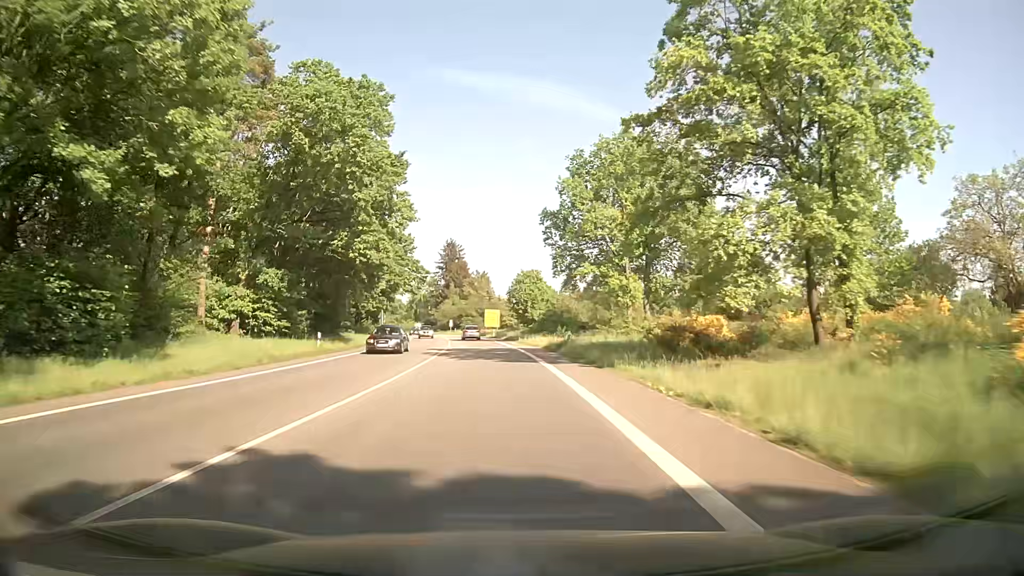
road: primary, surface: asphalt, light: Day
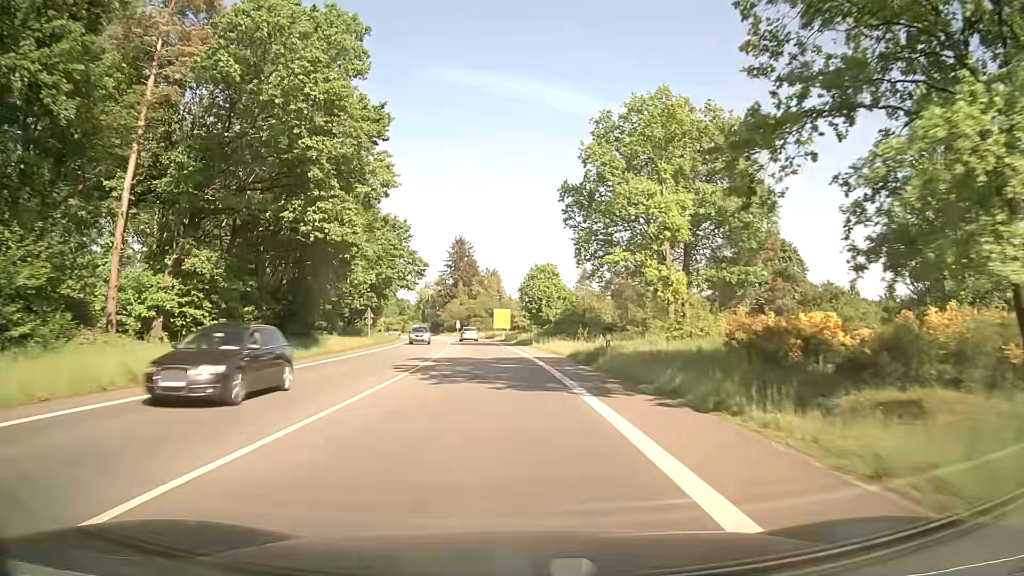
(-0.2, +11.0) m; -2°
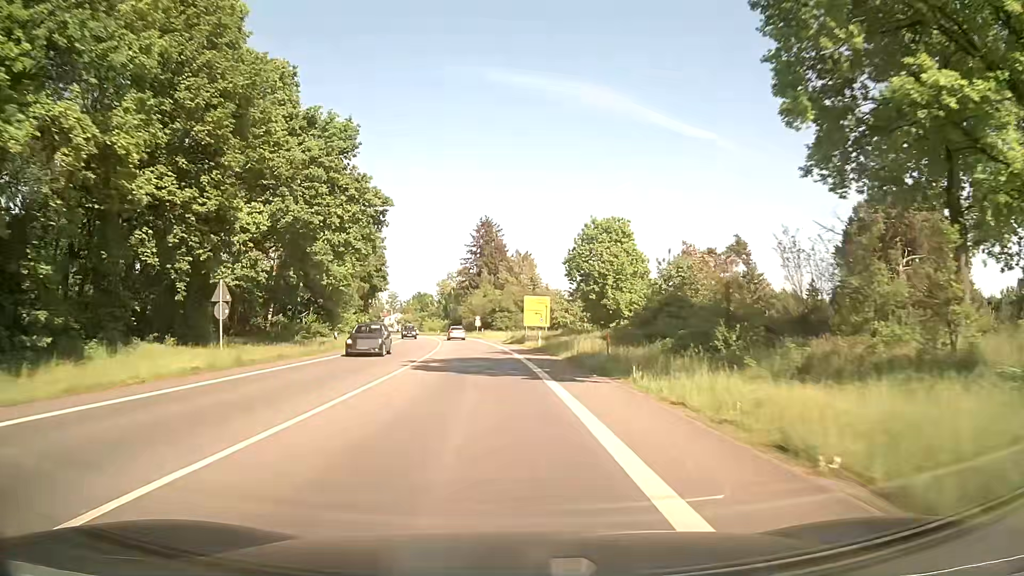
(-0.6, +33.3) m; -3°
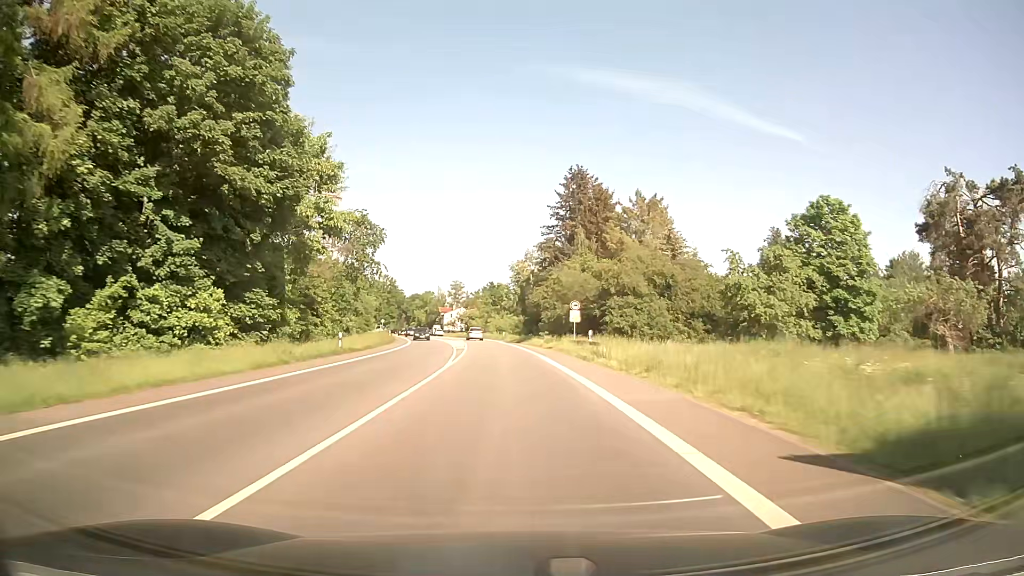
(-3.6, +55.9) m; -7°
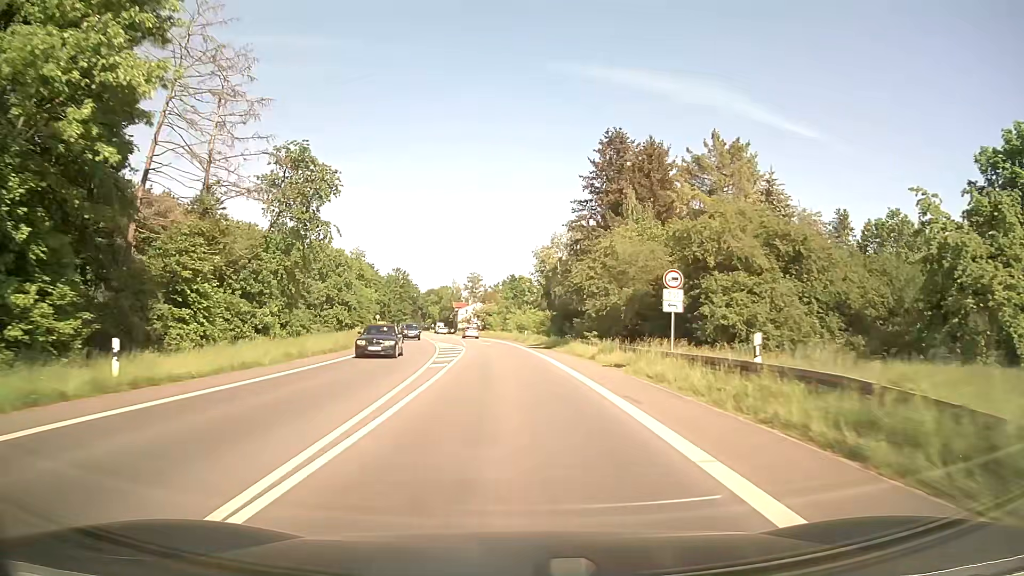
(-0.3, +22.6) m; -1°
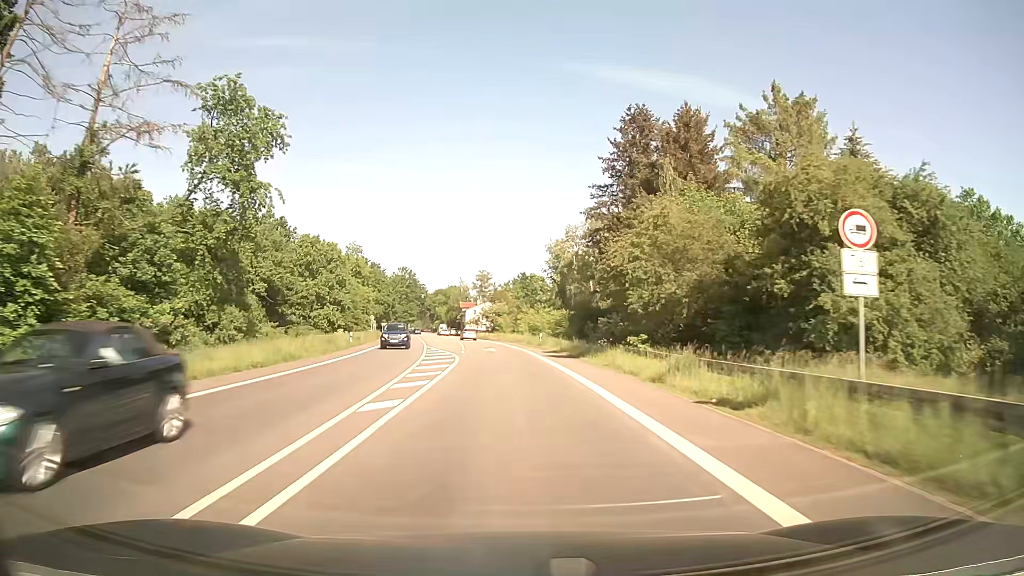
(-0.2, +11.3) m; -1°
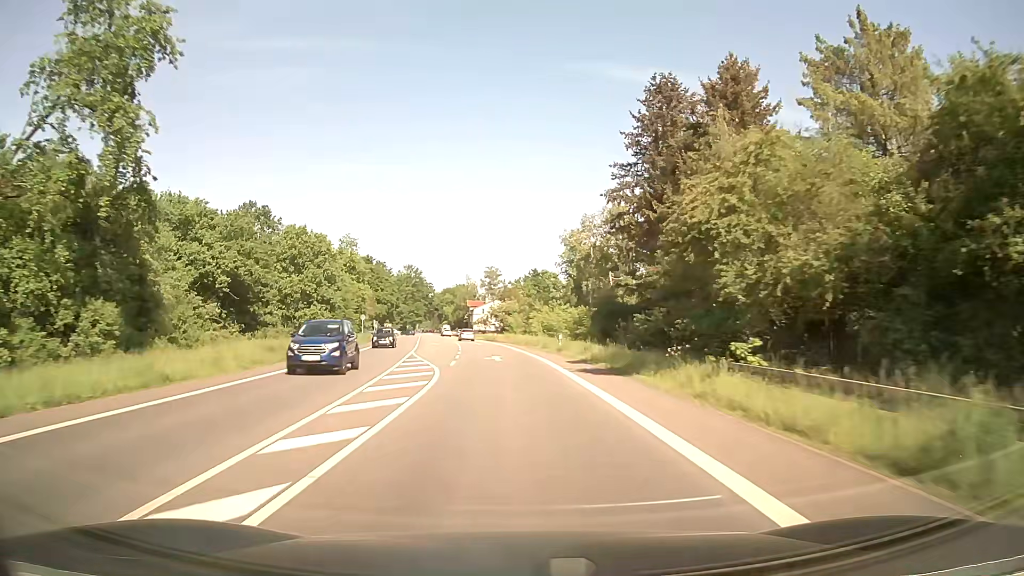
(-0.1, +11.3) m; -1°
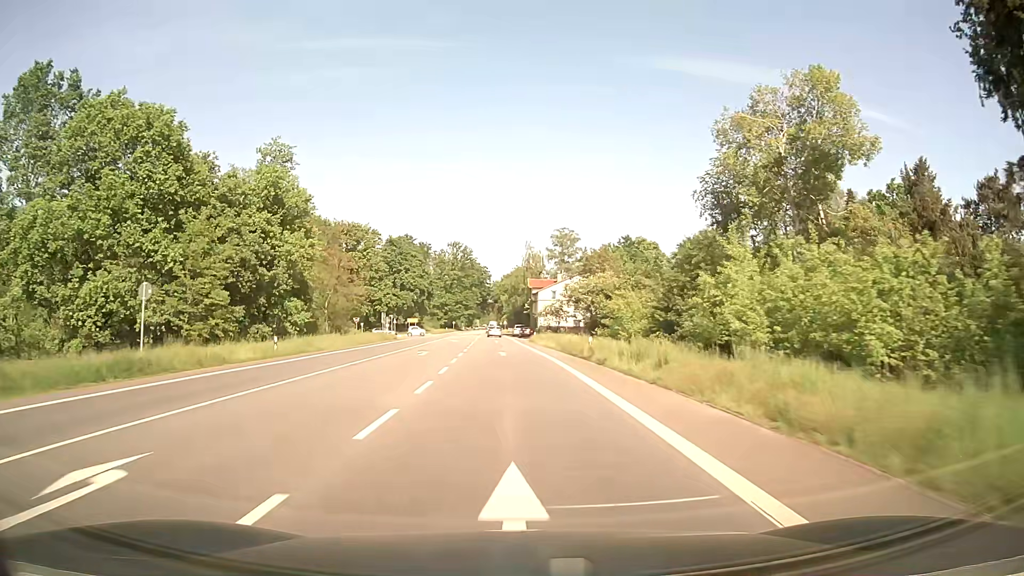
(-3.1, +56.6) m; -6°
(0, +10) (0, +20) (0, +30) (-1, +40) (-1, +50) (-2, +60) (-2, +70) (-2, +80) (-3, +90) (-3, +100) m
